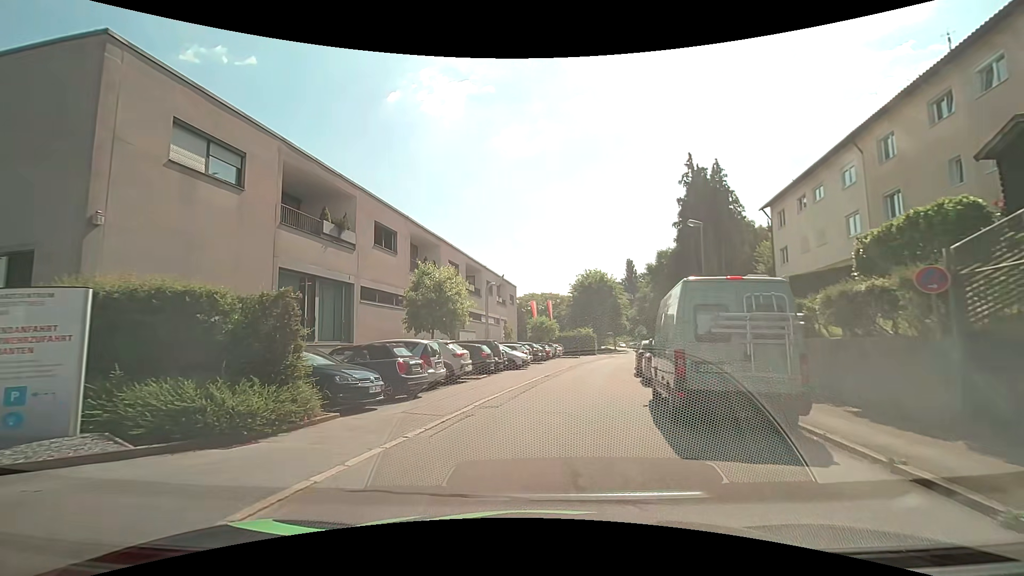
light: Day
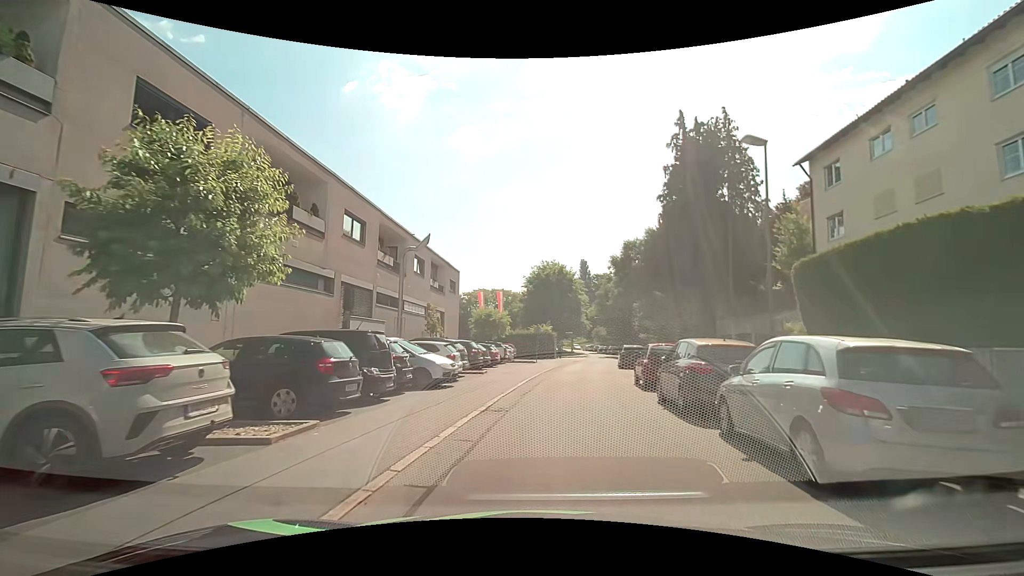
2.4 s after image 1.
(+0.5, +12.7) m; +7°
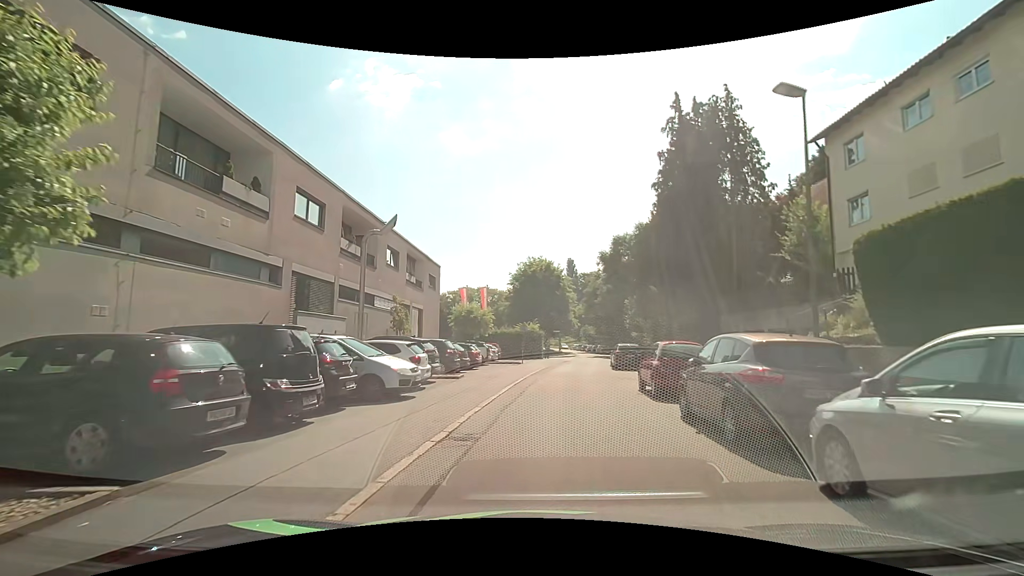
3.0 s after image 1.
(0.0, +3.4) m; +1°
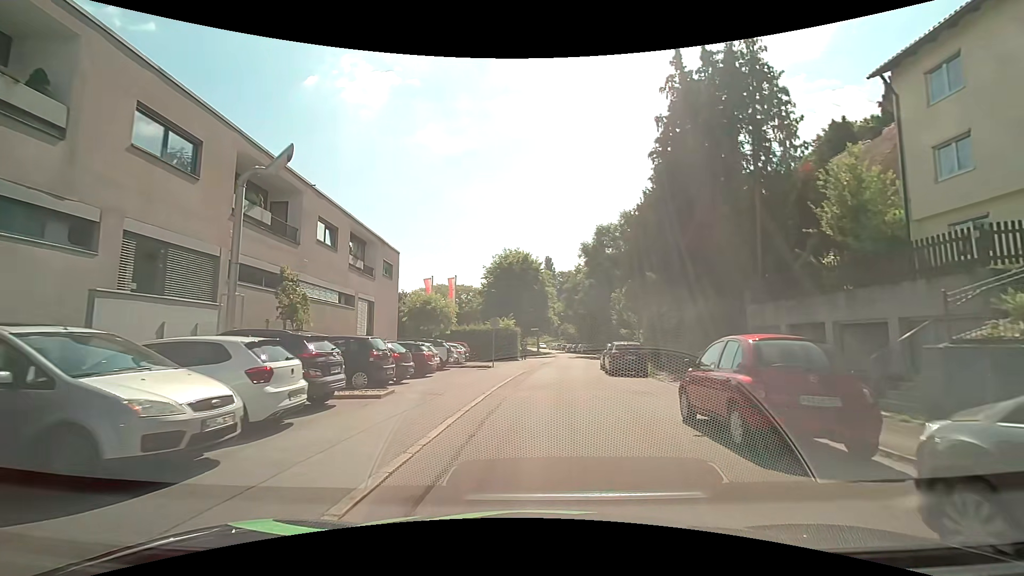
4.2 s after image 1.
(+0.1, +7.0) m; +1°
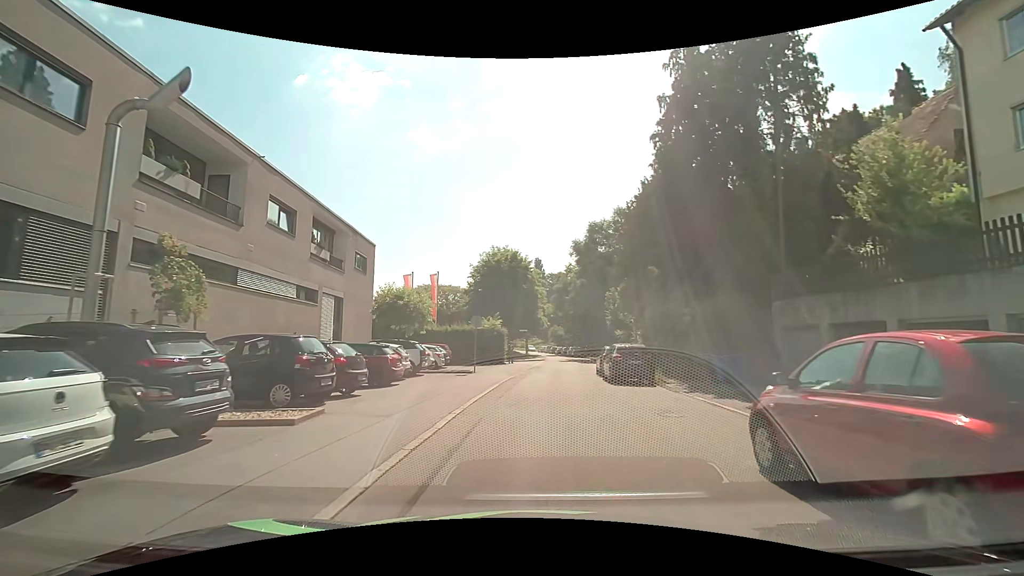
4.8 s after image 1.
(+0.1, +3.6) m; +2°
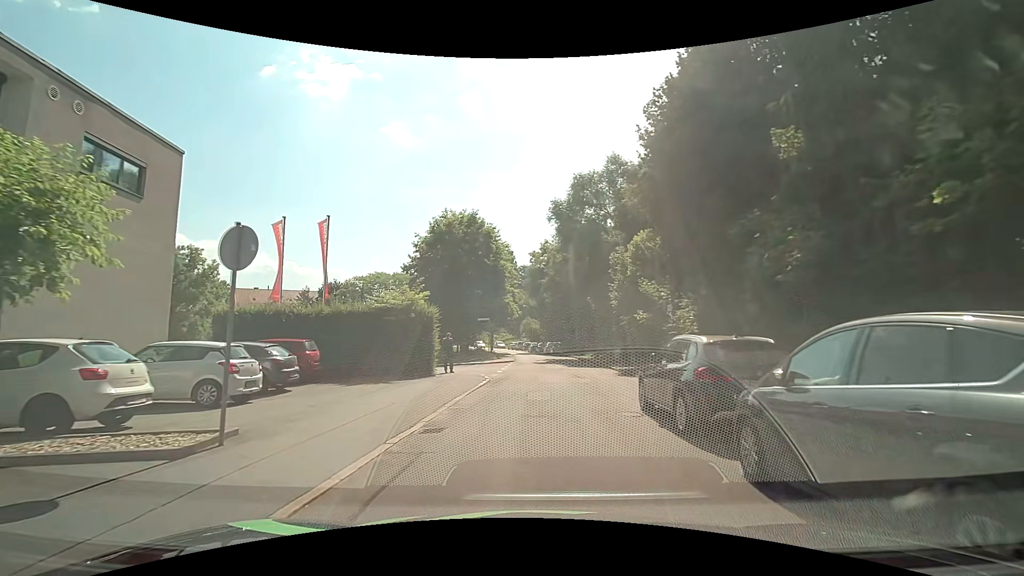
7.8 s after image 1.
(+0.6, +17.9) m; +3°
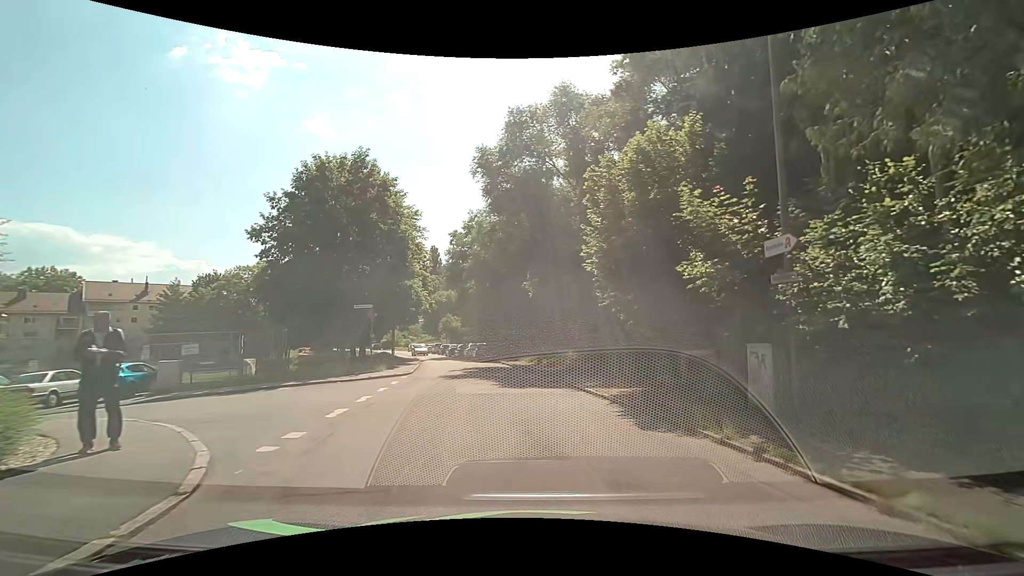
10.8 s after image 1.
(+0.5, +14.6) m; +8°
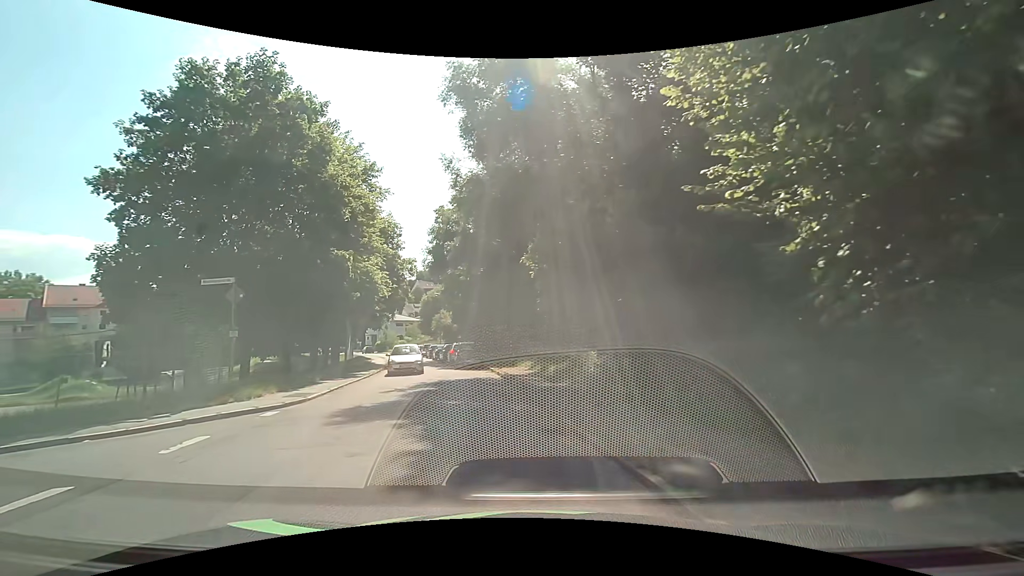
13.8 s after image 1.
(+0.6, +11.6) m; -1°
(-1, +10) (-3, +20) (-6, +29) (-9, +39) (-11, +48) (-14, +58) (-18, +67) (-22, +77) (-26, +86) (-31, +94) m
